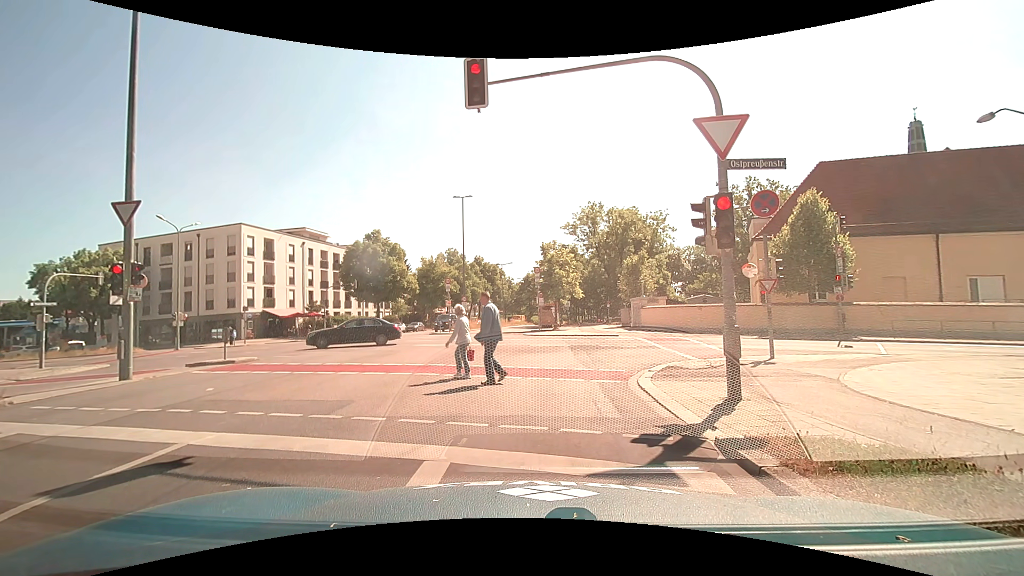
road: secondary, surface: asphalt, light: Day
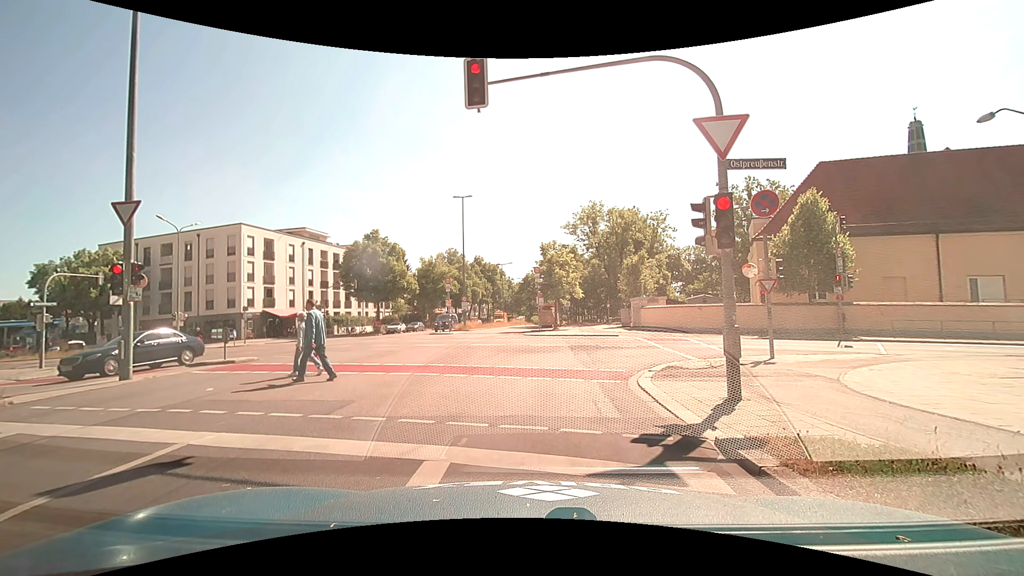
(0.0, 0.0) m; 0°
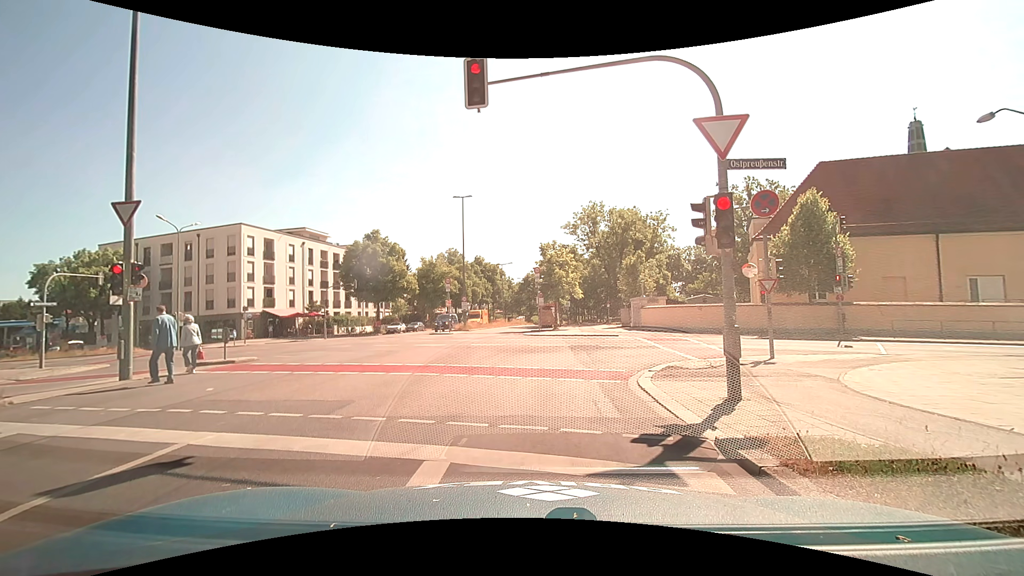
(0.0, 0.0) m; 0°
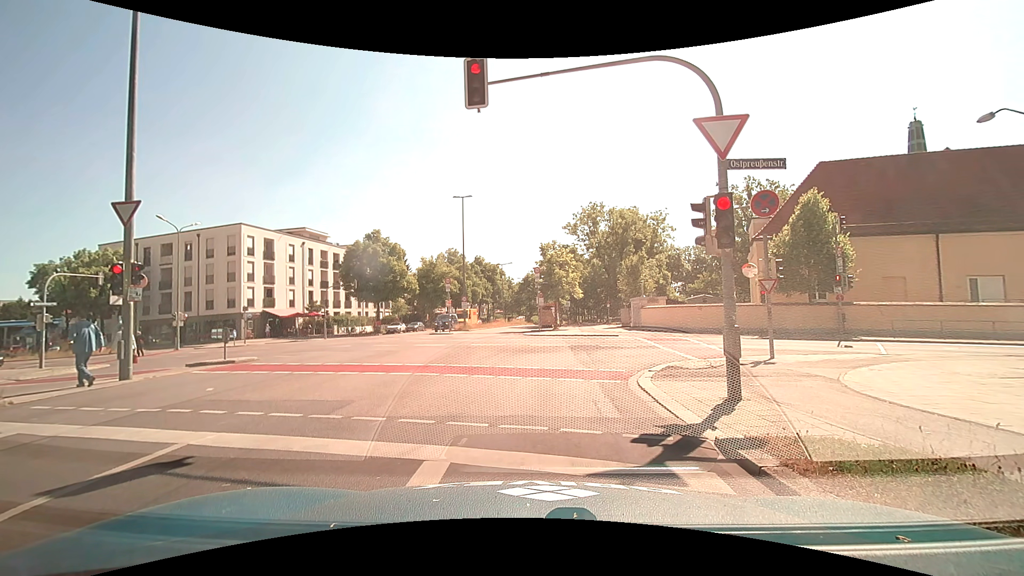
(0.0, 0.0) m; 0°
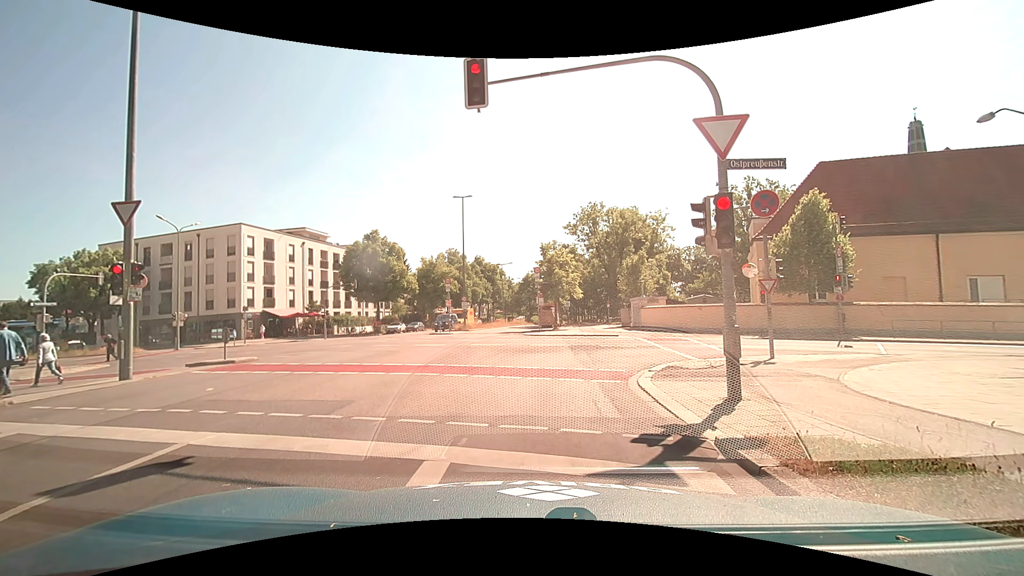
(0.0, 0.0) m; 0°
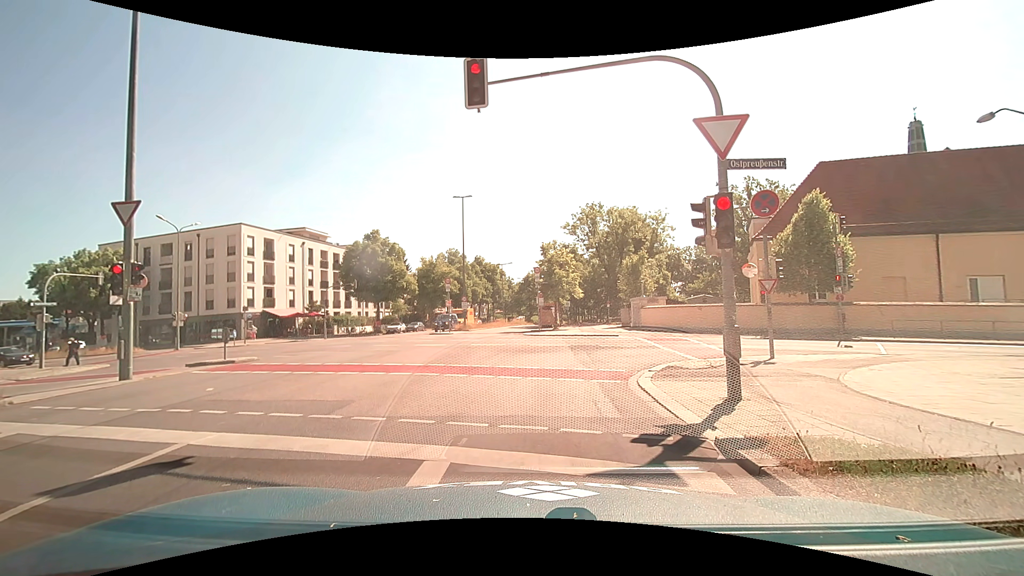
(0.0, 0.0) m; 0°
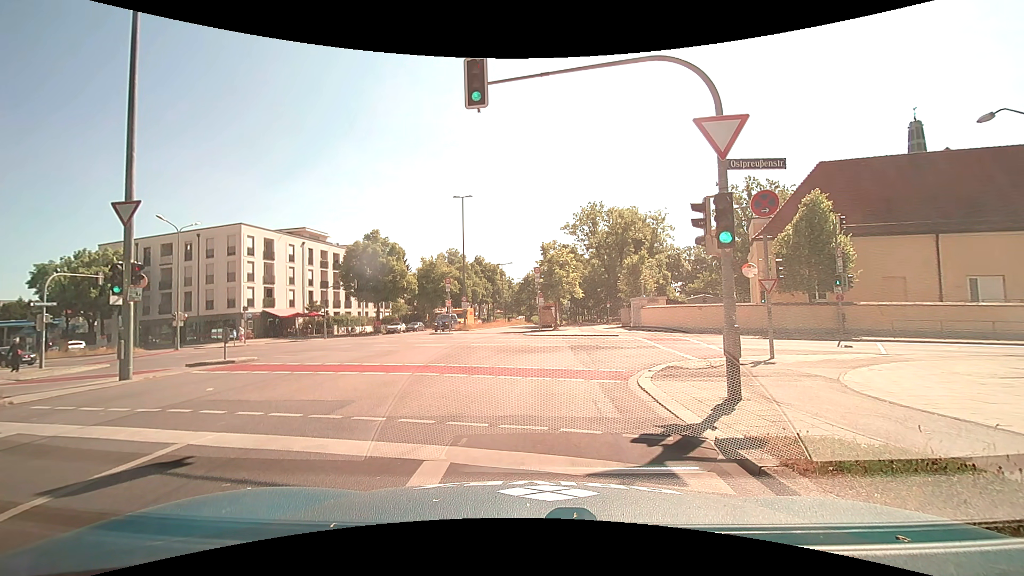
(0.0, 0.0) m; 0°
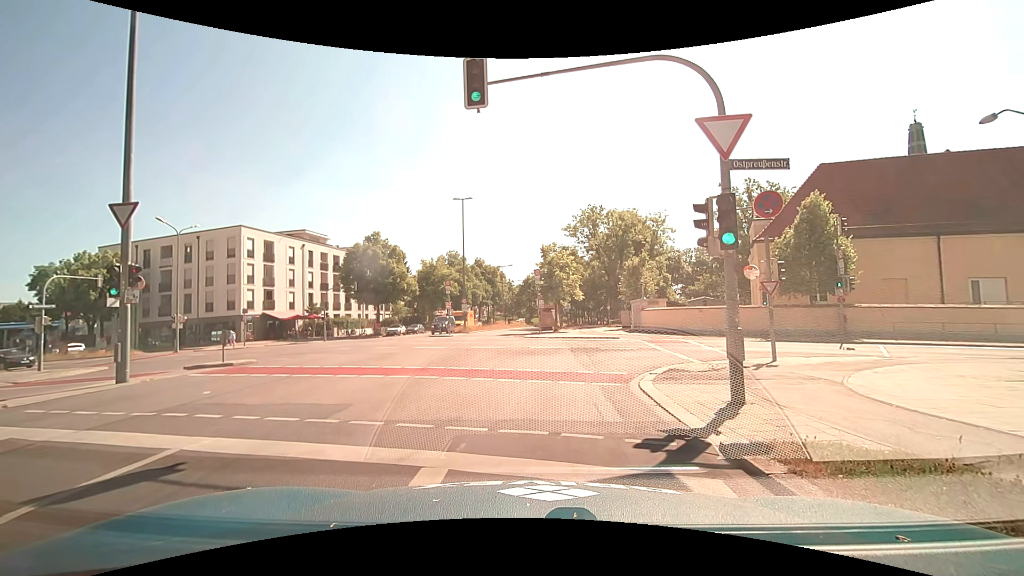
(0.0, +0.1) m; 0°
(0, +10) (+2, +19) (+11, +23) (+21, +20) (+30, +17) (+40, +14) (+49, +11) (+59, +9) (+68, +6) (+78, +3) m
